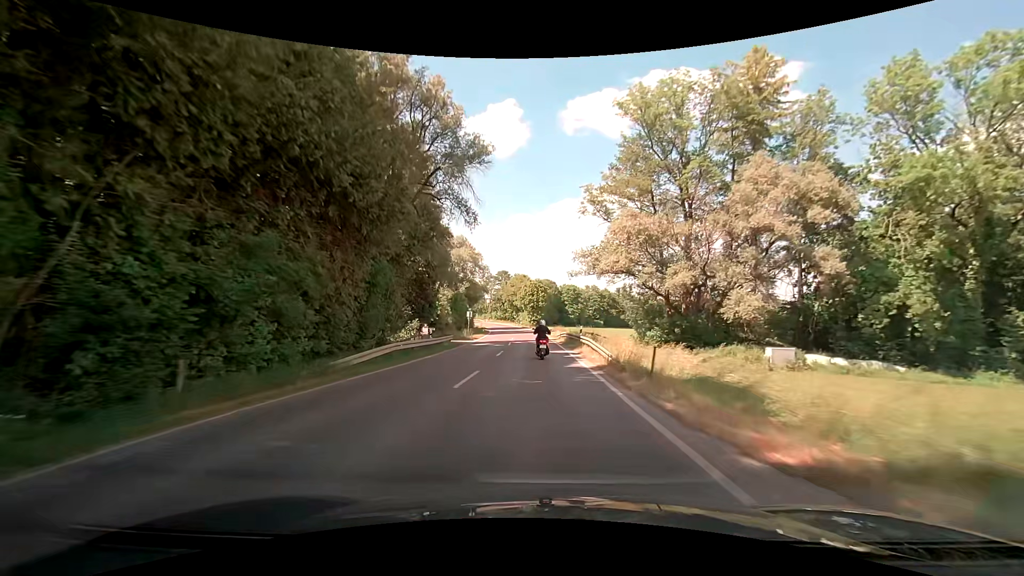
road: secondary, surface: asphalt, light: Day
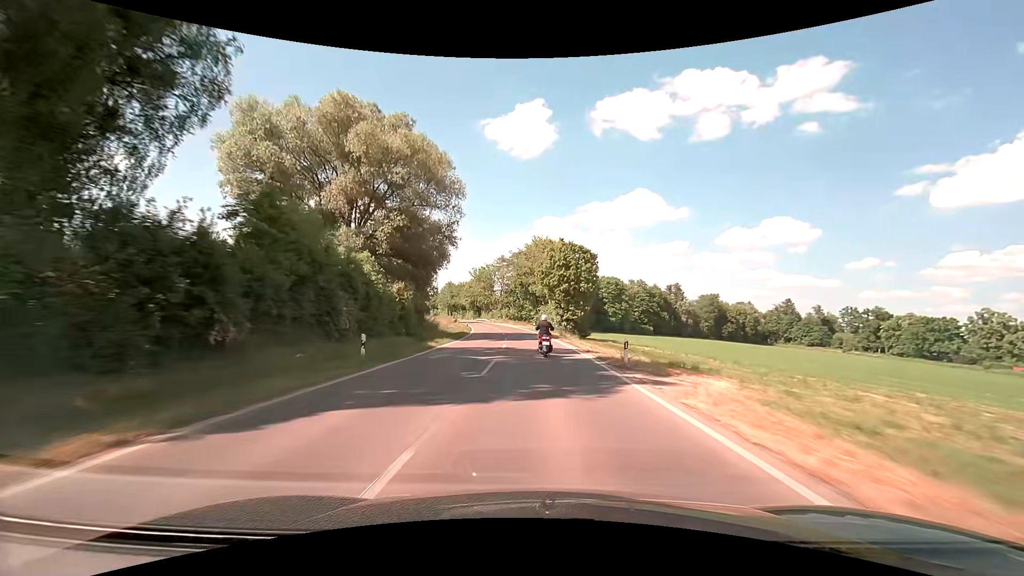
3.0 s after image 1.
(-1.4, +59.1) m; -3°
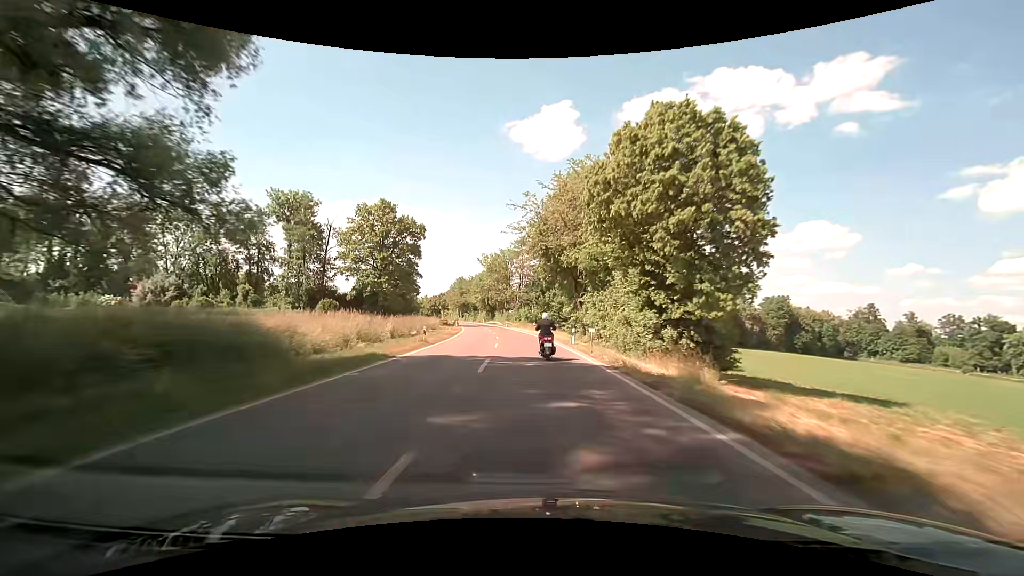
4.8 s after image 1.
(-0.8, +35.9) m; -3°
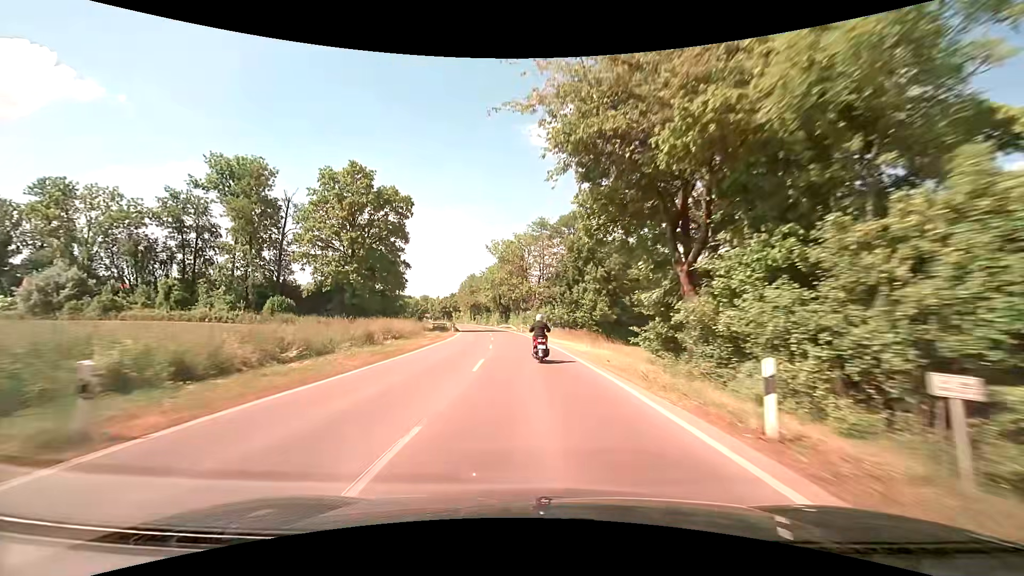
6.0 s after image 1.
(-0.5, +23.1) m; -2°
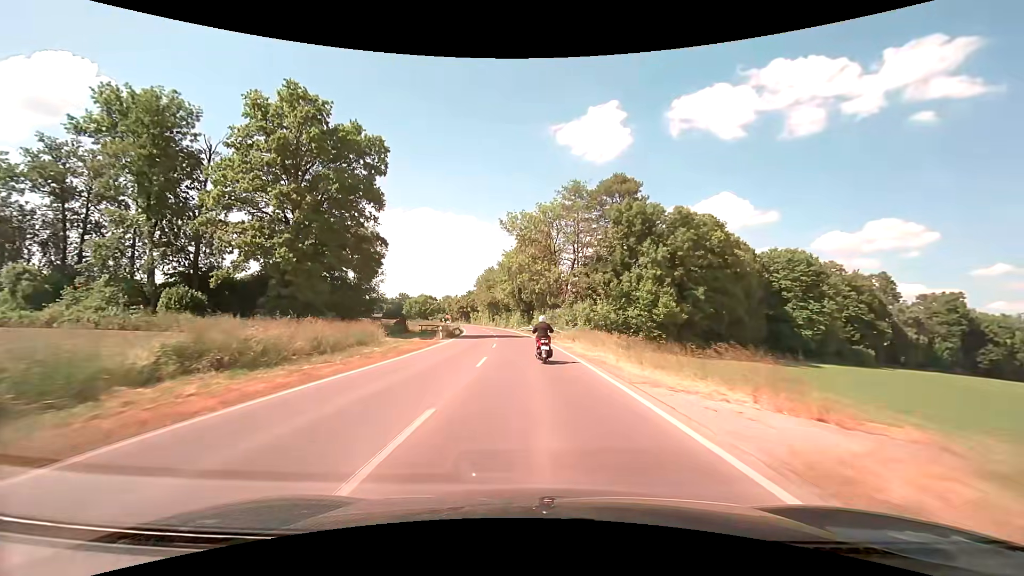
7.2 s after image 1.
(-0.6, +22.7) m; -3°
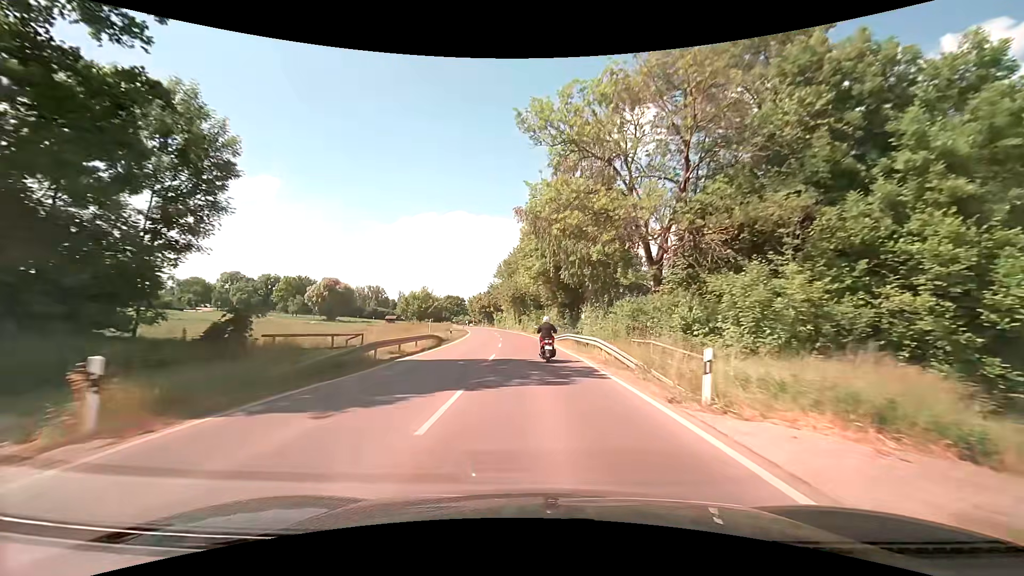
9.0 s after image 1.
(-1.3, +33.6) m; -4°
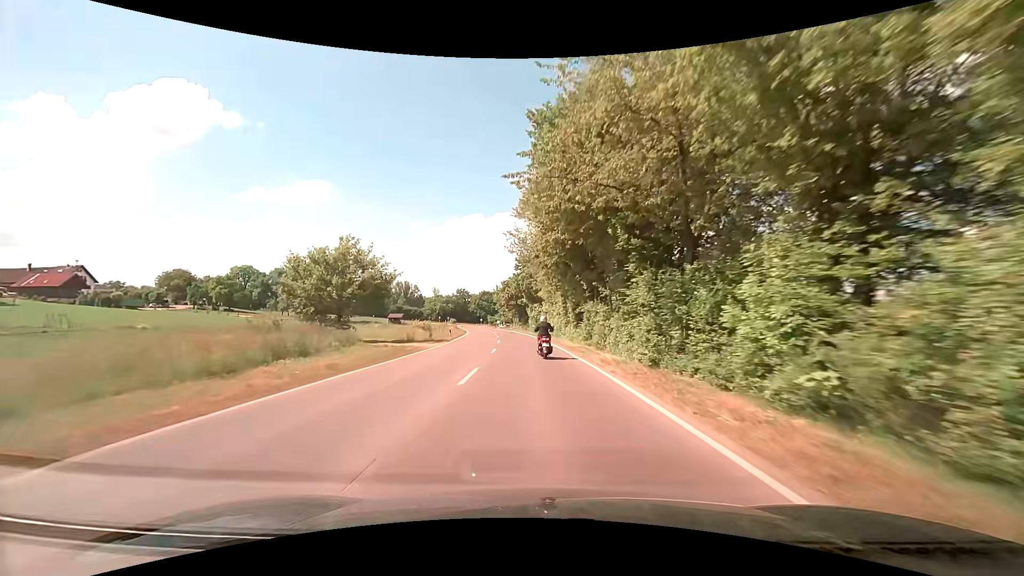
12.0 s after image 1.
(-2.6, +55.4) m; -5°
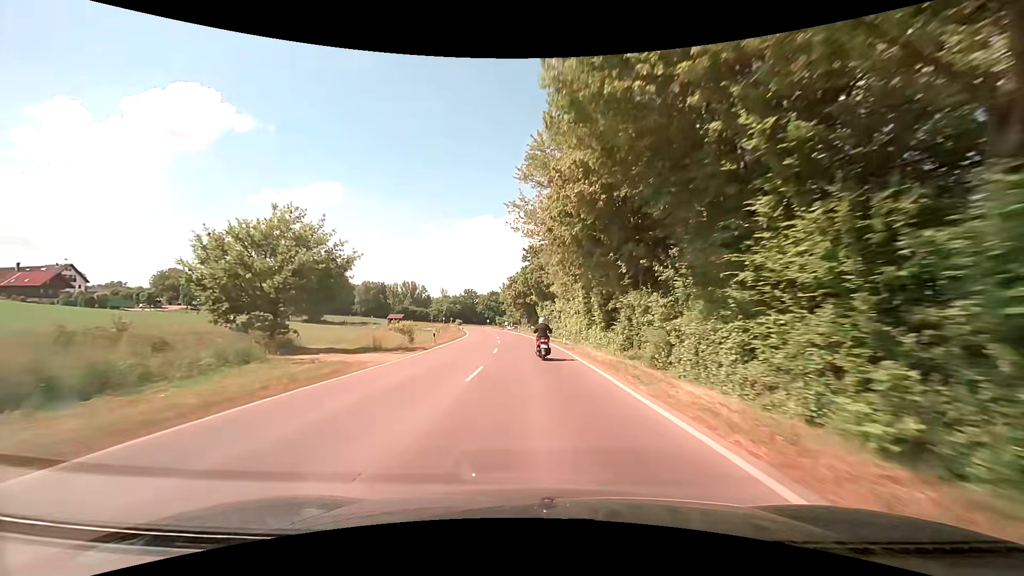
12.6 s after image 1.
(-0.2, +11.2) m; -2°
(0, +10) (0, +20) (-1, +30) (-1, +40) (-2, +50) (-3, +60) (-4, +70) (-6, +80) (-7, +90) (-9, +99) m
